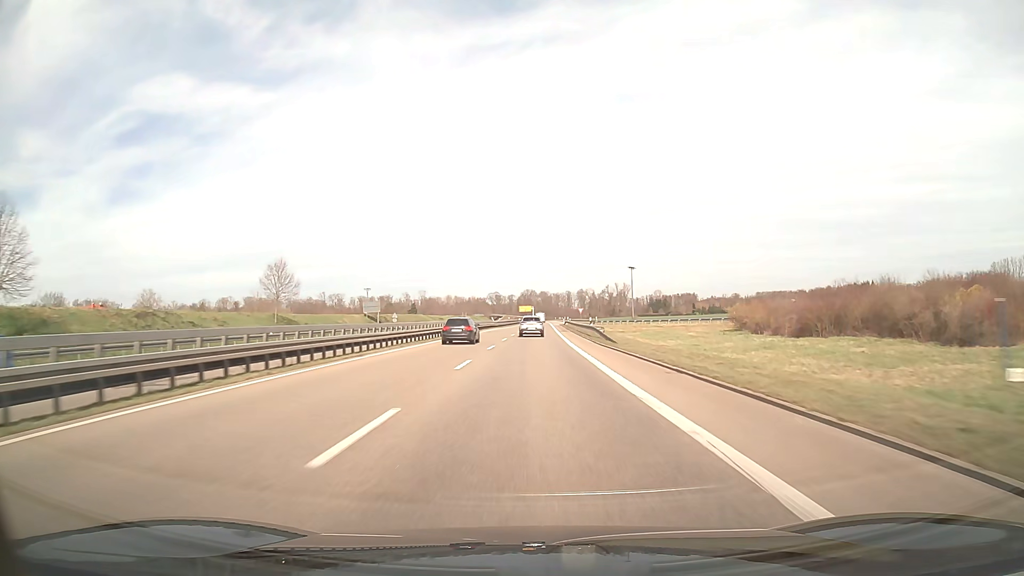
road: trunk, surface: asphalt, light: Day
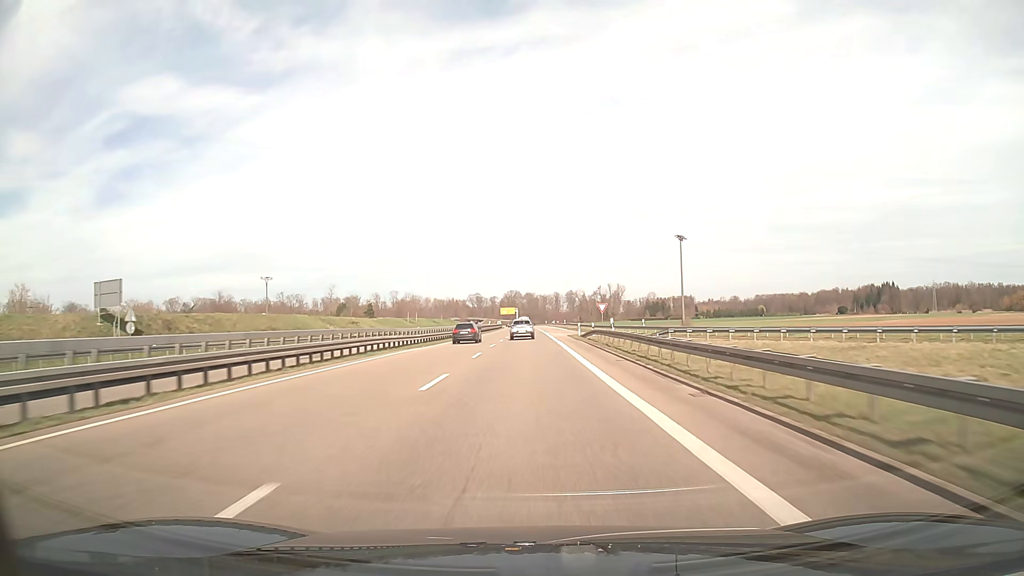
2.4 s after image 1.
(+0.9, +64.7) m; +1°
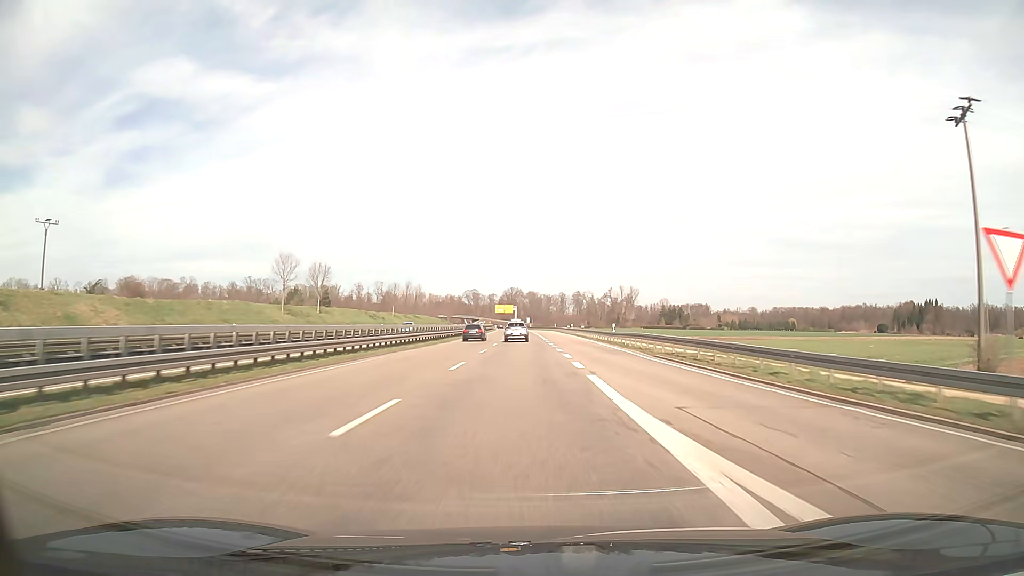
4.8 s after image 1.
(0.0, +65.0) m; 0°
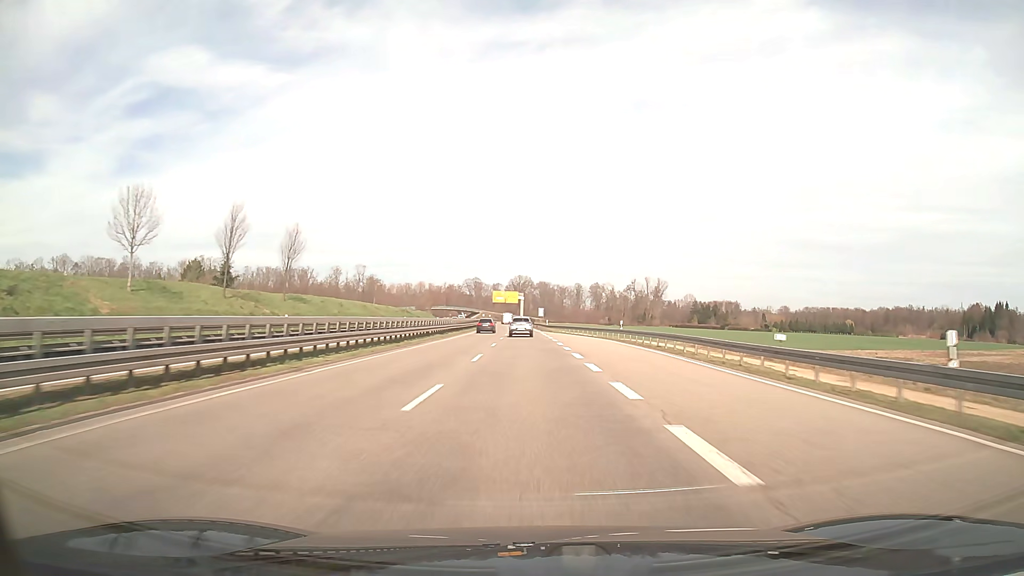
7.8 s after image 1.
(-1.1, +81.2) m; -1°
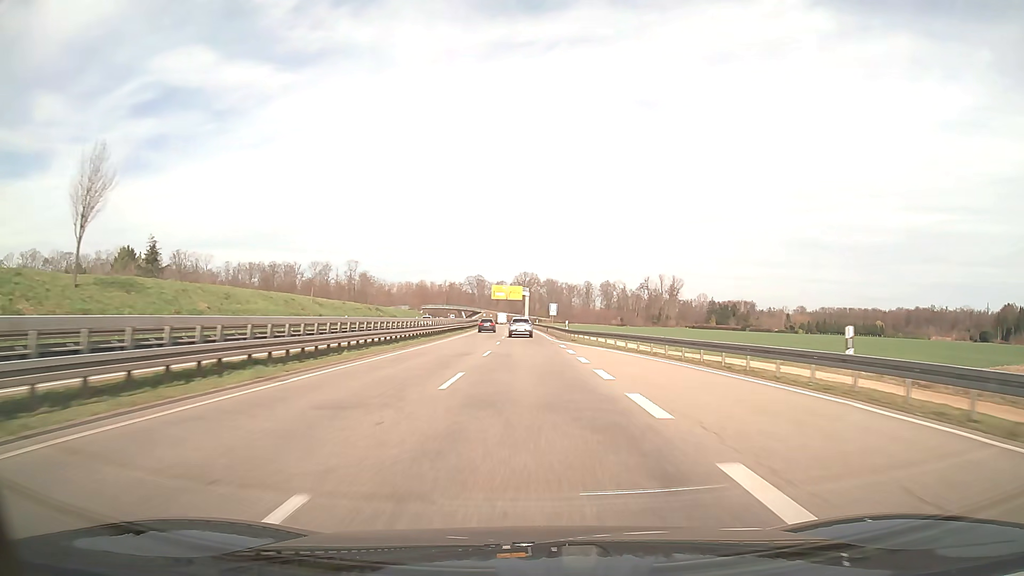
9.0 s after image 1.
(-0.1, +32.5) m; 0°
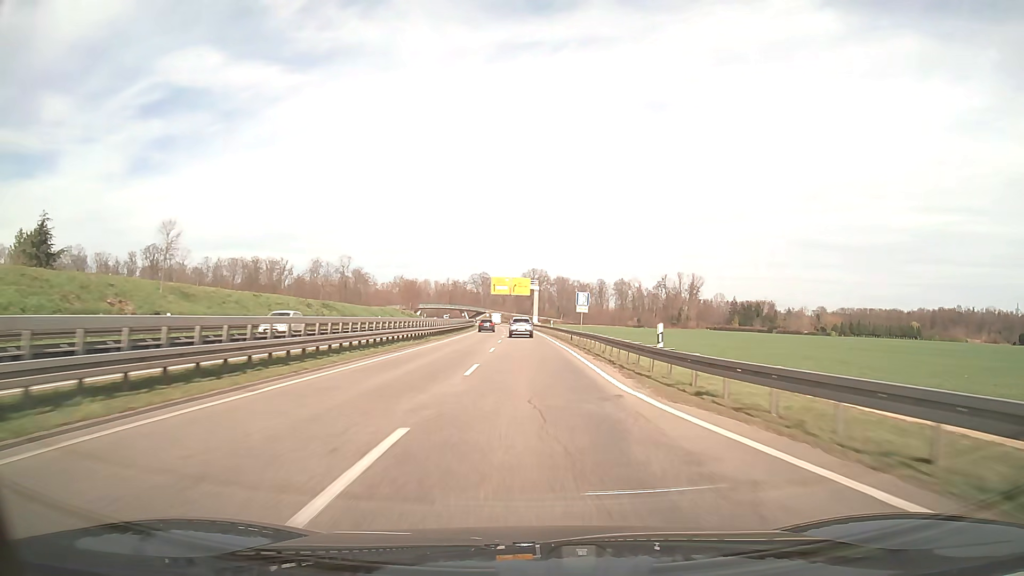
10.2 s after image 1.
(-0.2, +32.5) m; -1°
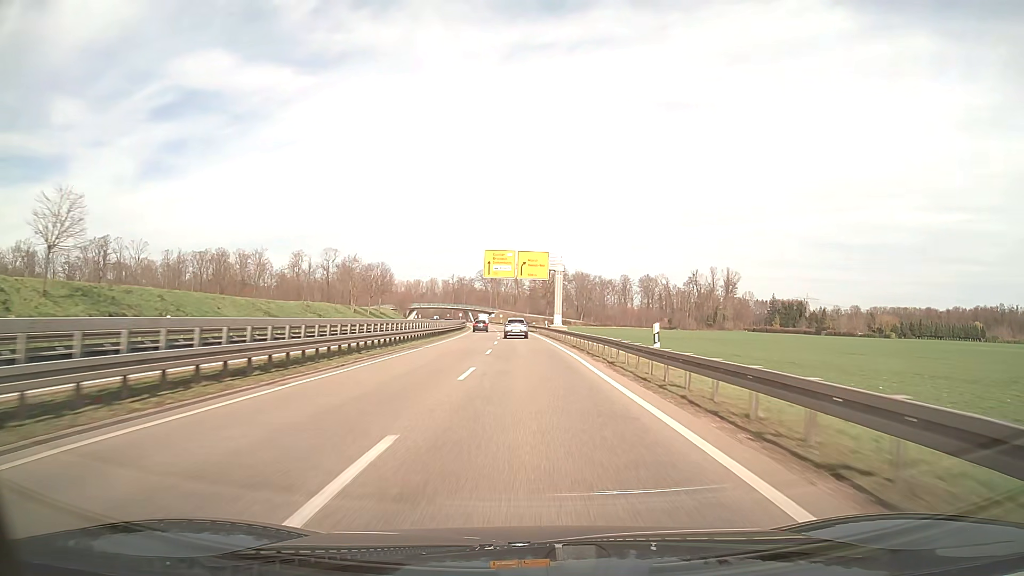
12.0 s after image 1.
(-0.4, +48.5) m; -1°
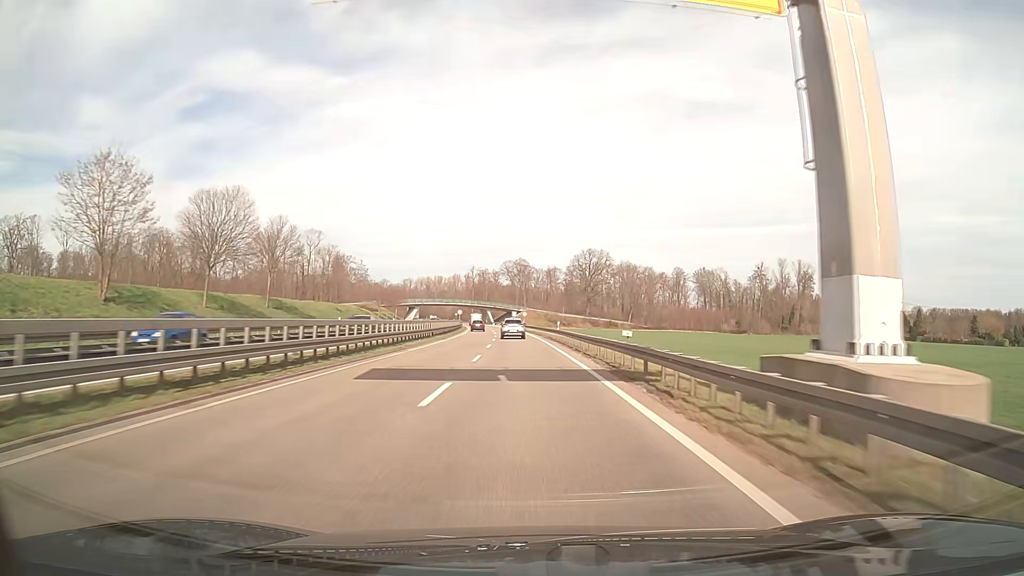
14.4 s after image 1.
(-1.3, +64.4) m; -3°
(0, +10) (0, +20) (0, +30) (-1, +40) (-1, +50) (-1, +60) (-2, +70) (-2, +80) (-3, +90) (-4, +100) m
